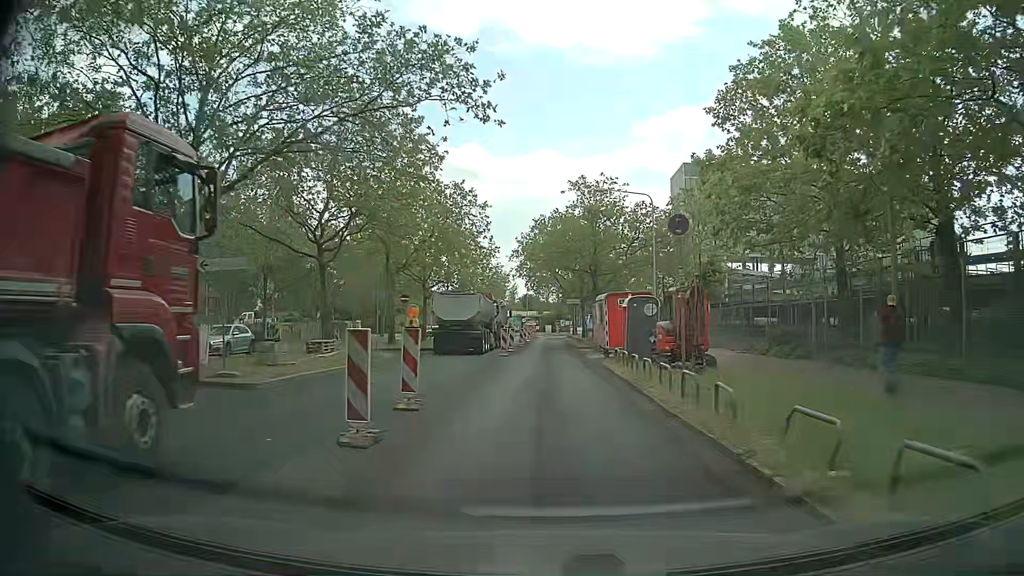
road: secondary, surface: asphalt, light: Day
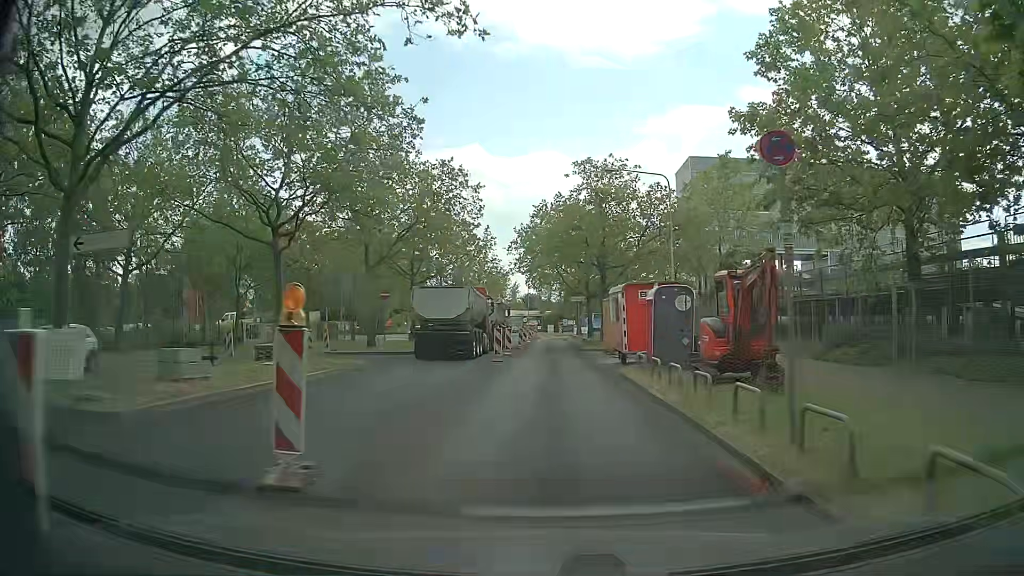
(0.0, +5.4) m; -1°
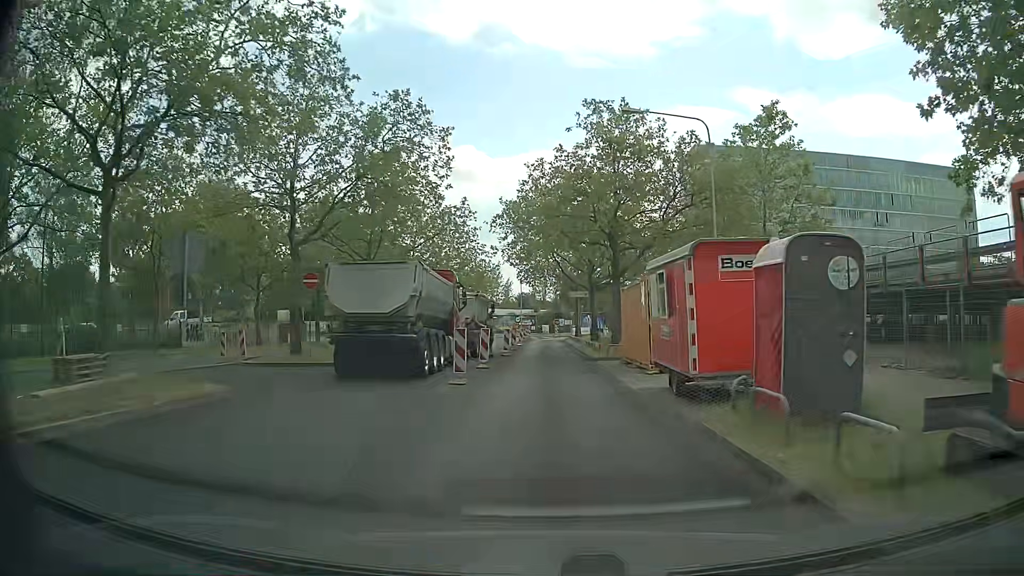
(0.0, +10.5) m; +1°
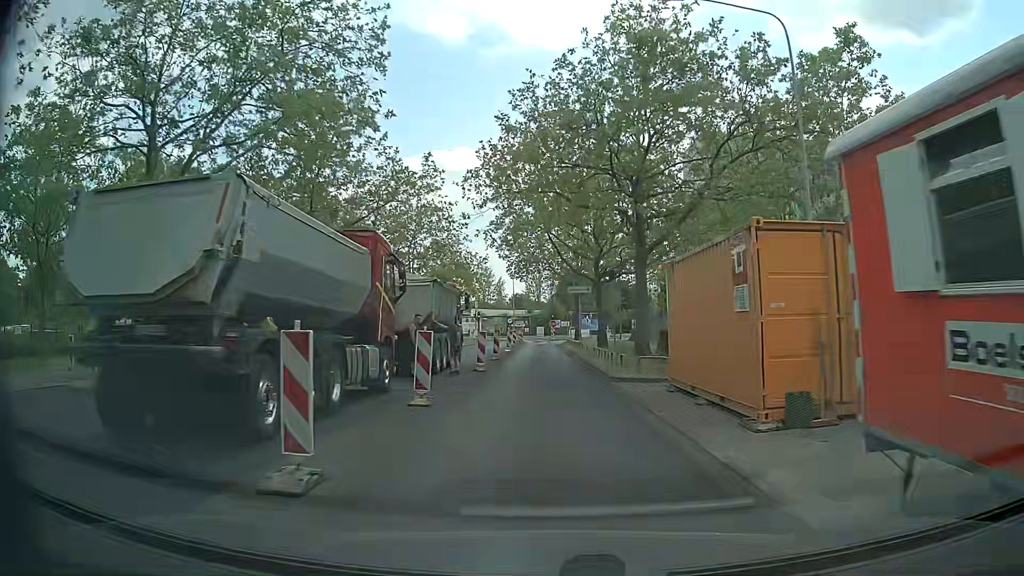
(-0.1, +10.3) m; -1°
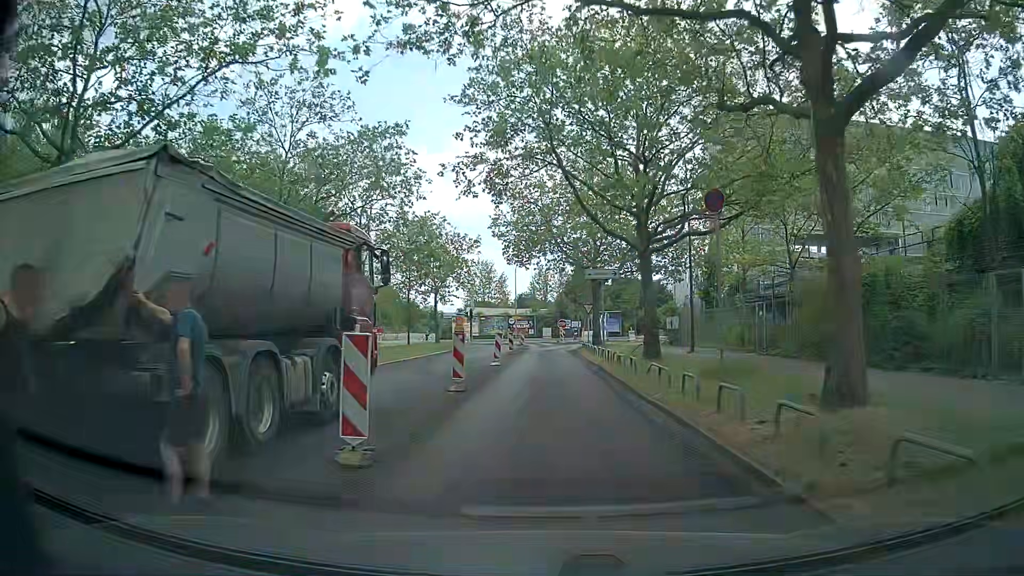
(0.0, +15.3) m; 0°
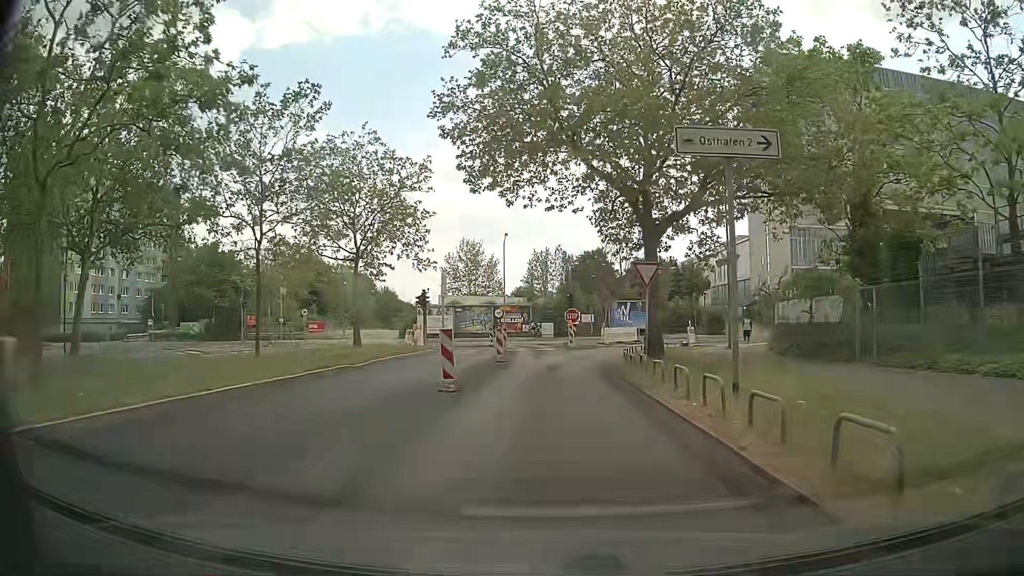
(-0.2, +25.3) m; -1°
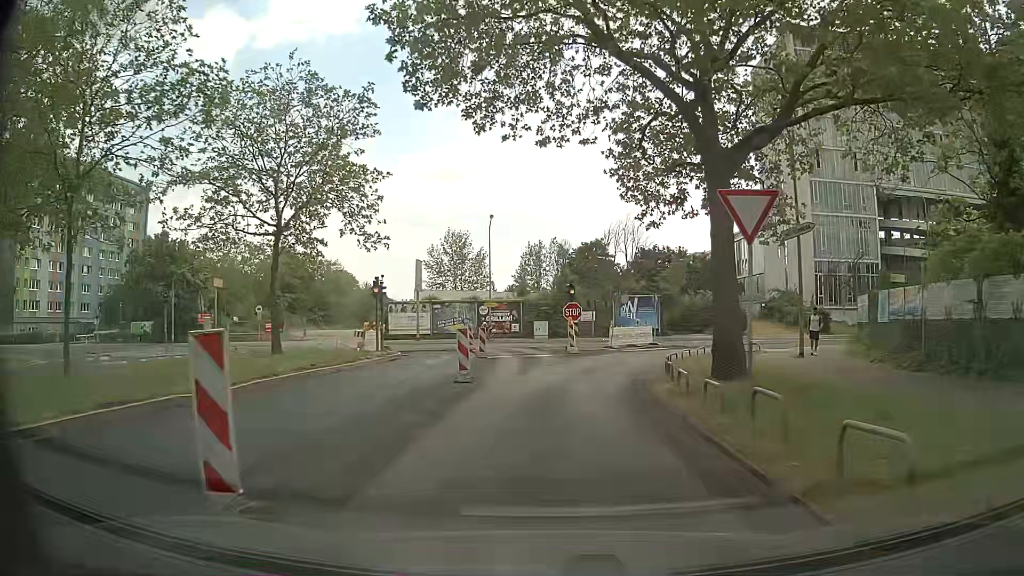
(+0.1, +9.9) m; +1°
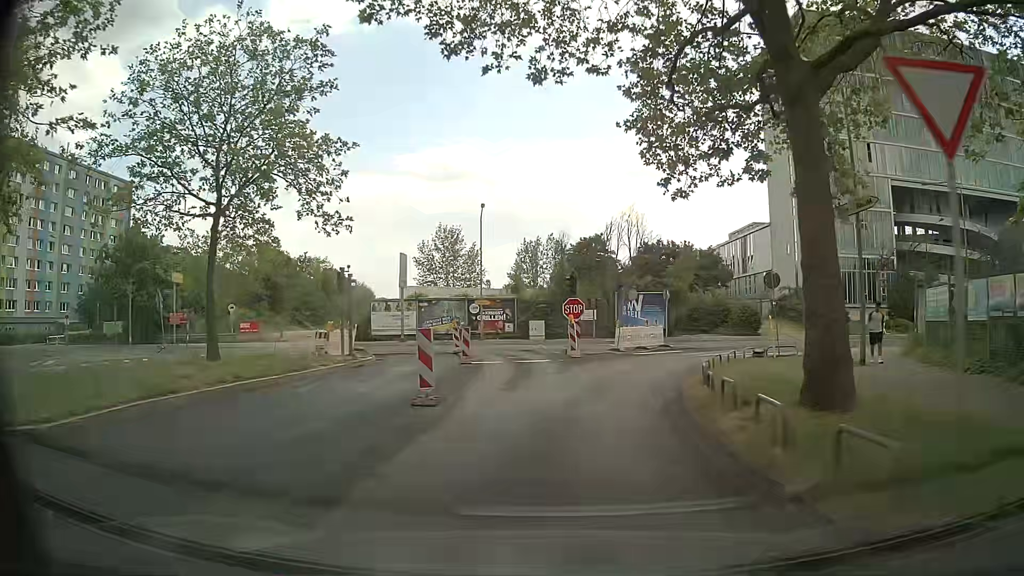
(0.0, +4.8) m; +1°
(0, +10) (+2, +20) (+7, +29) (+14, +35) (+23, +39) (+33, +39) (+43, +39) (+53, +40) (+63, +40) (+73, +40) m
